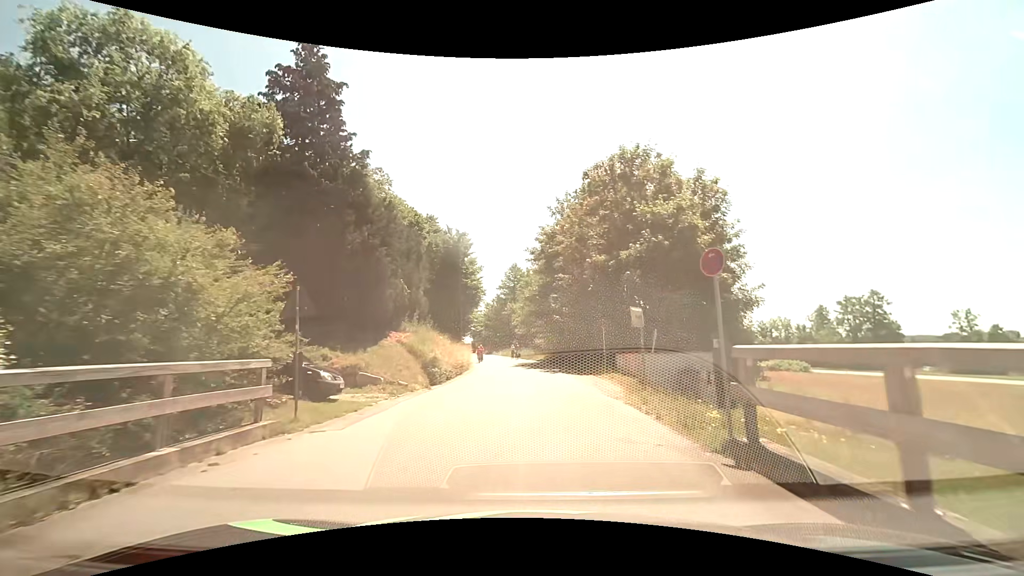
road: tertiary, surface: asphalt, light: Day
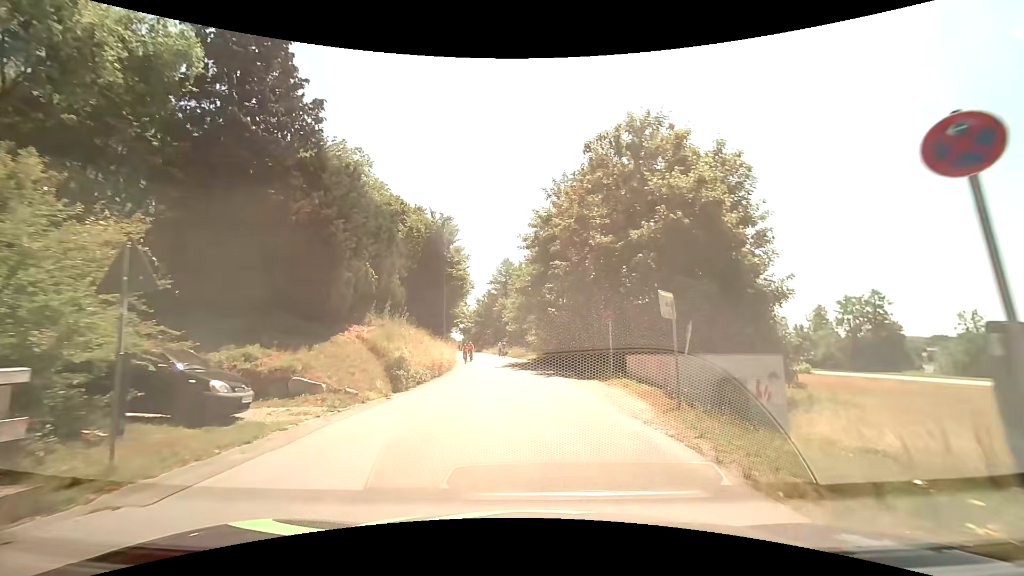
(0.0, +4.4) m; +1°
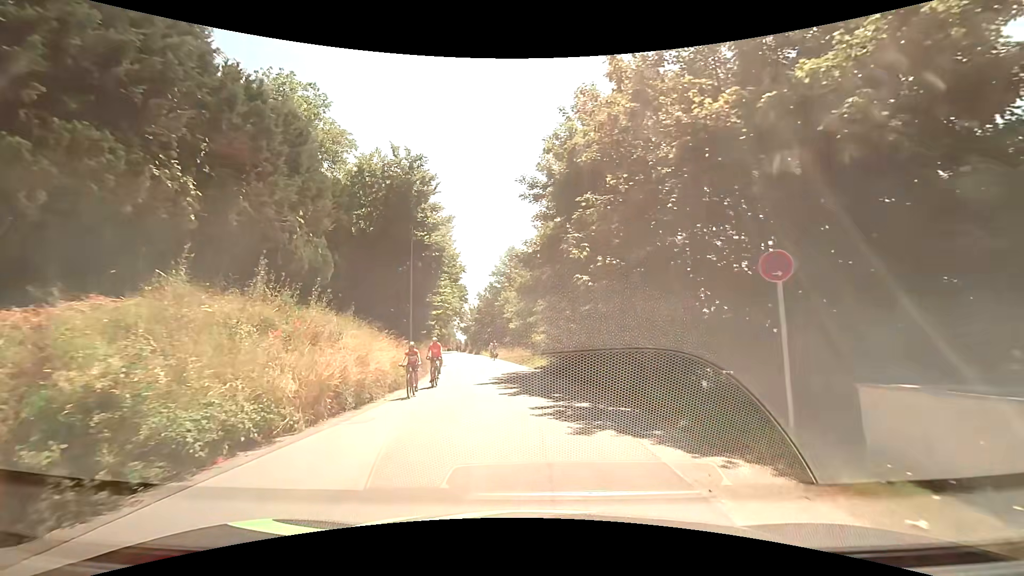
(-0.1, +12.8) m; -1°
(0, +10) (-1, +20) (-2, +30) (-3, +40) (-5, +50) (-6, +60) (-8, +69) (-10, +79) (-12, +89) (-14, +99) m
